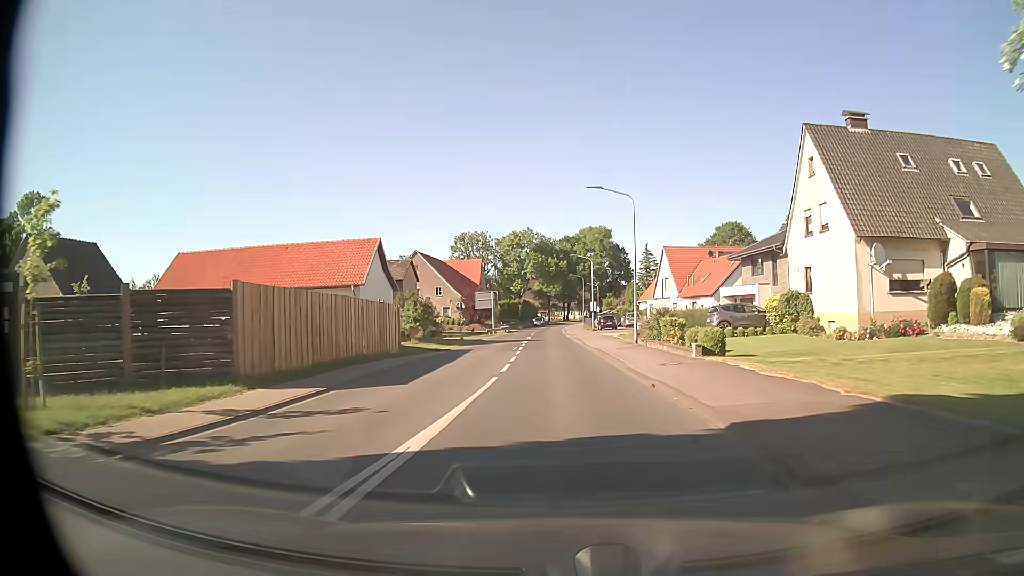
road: secondary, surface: asphalt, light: Day
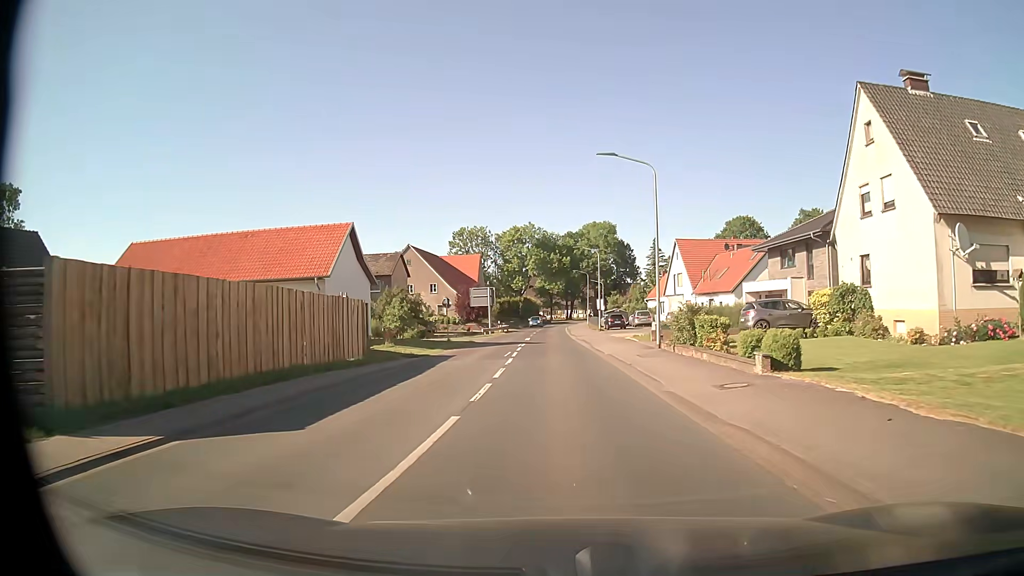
(-0.1, +6.6) m; -1°
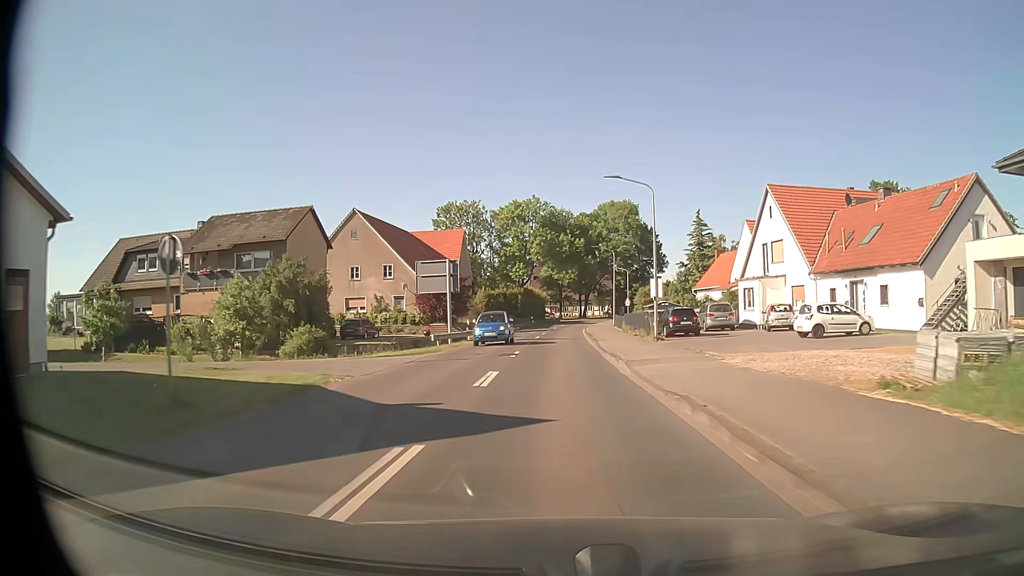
(-0.3, +30.1) m; -1°
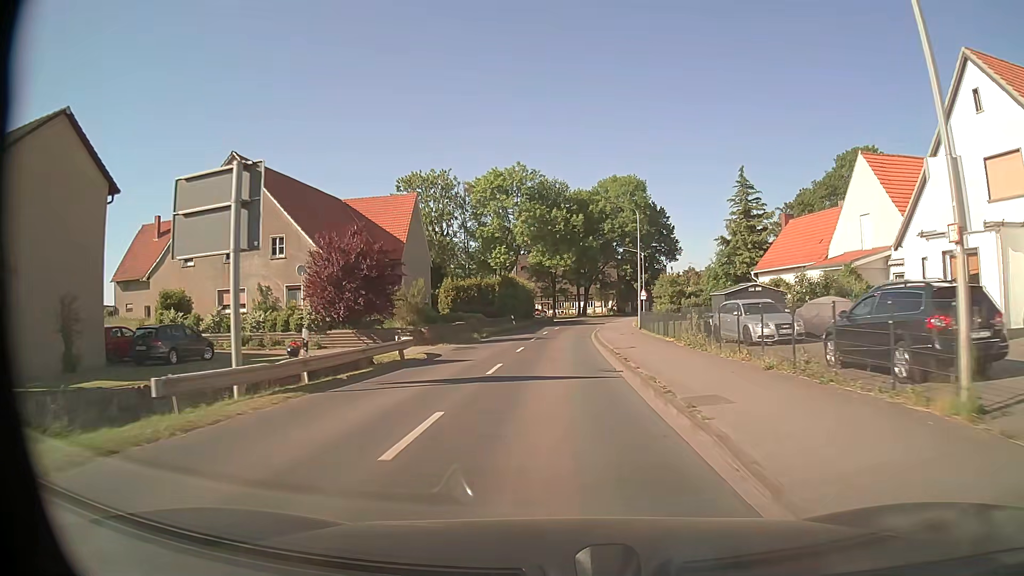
(+0.2, +24.6) m; +1°
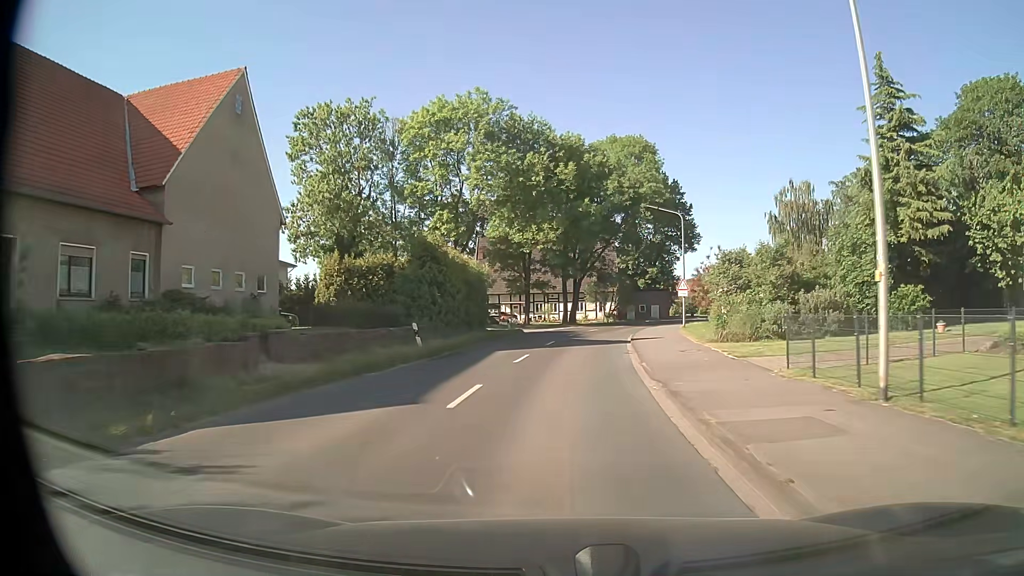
(+0.3, +32.3) m; +2°
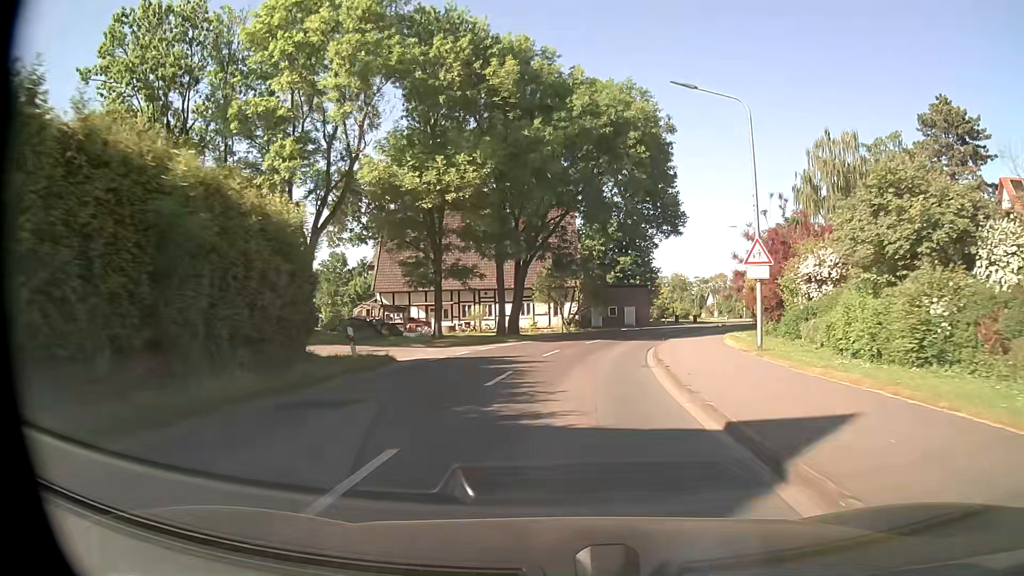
(+0.9, +23.9) m; +5°
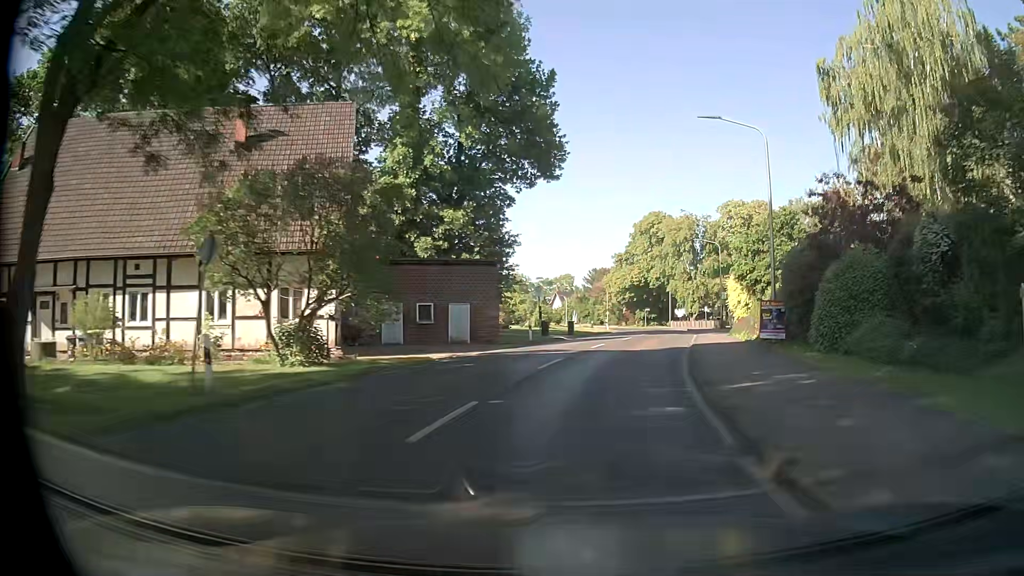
(+2.9, +31.3) m; +13°
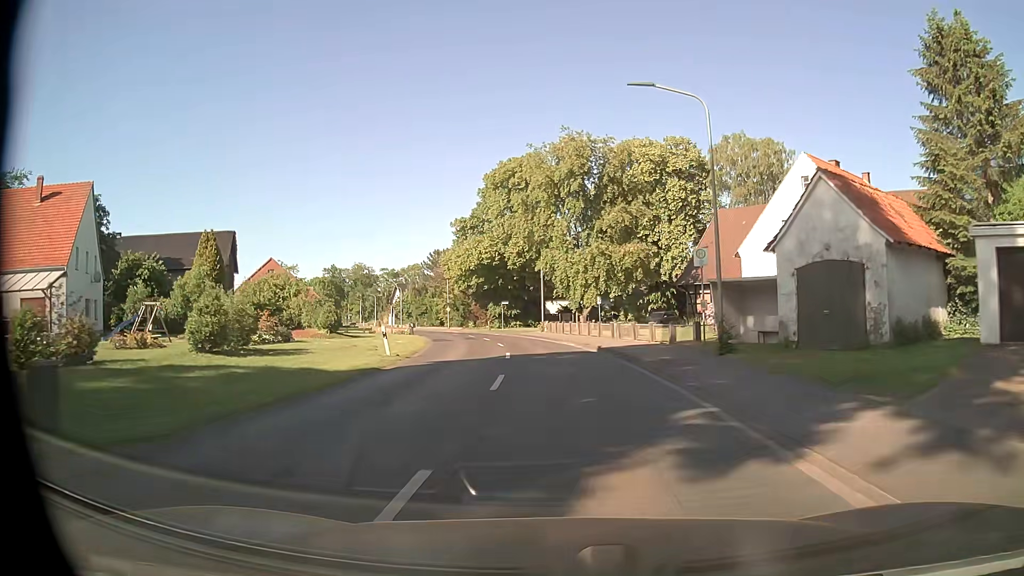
(+5.8, +39.0) m; +12°
(0, +10) (0, +20) (-1, +30) (-3, +40) (-5, +50) (-7, +59) (-11, +69) (-14, +78) (-18, +87) (-22, +96) m
